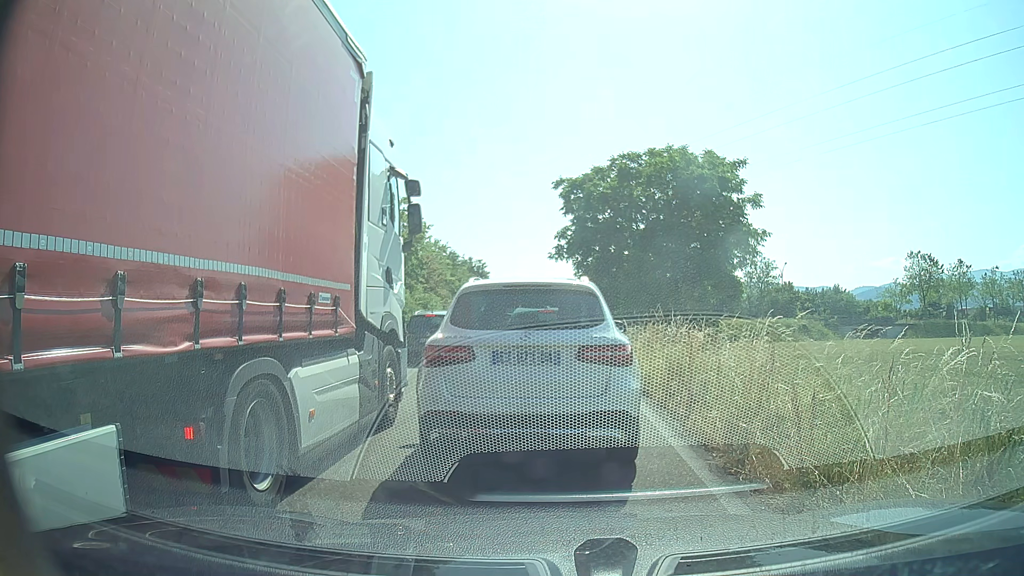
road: trunk_link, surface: asphalt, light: Day
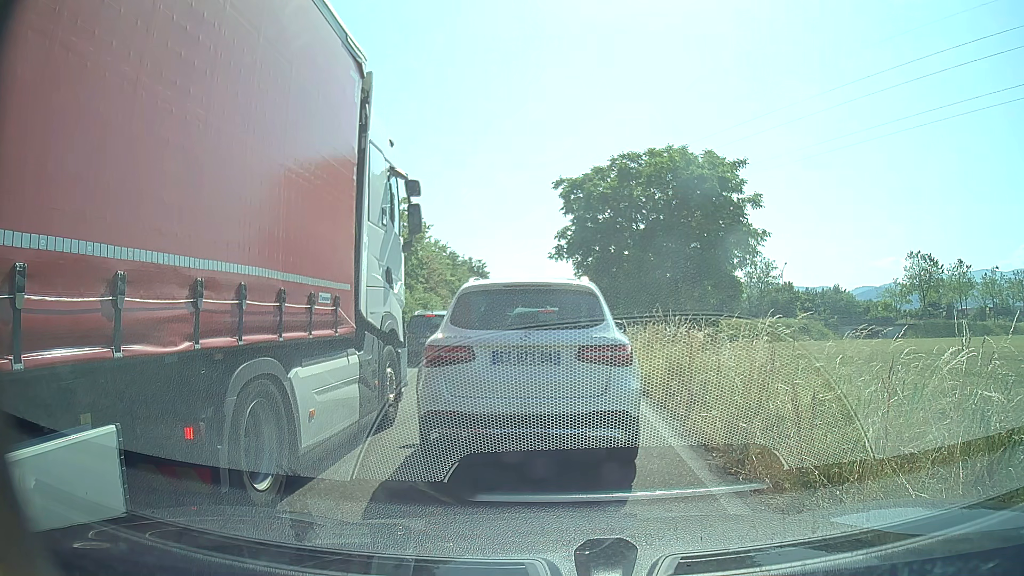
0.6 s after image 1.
(0.0, 0.0) m; 0°
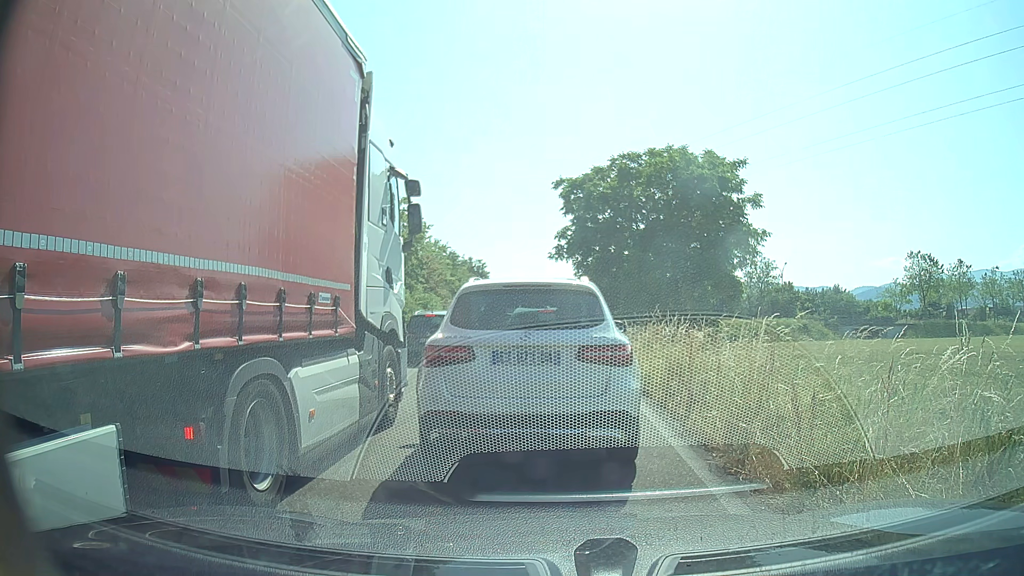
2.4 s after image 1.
(0.0, 0.0) m; 0°
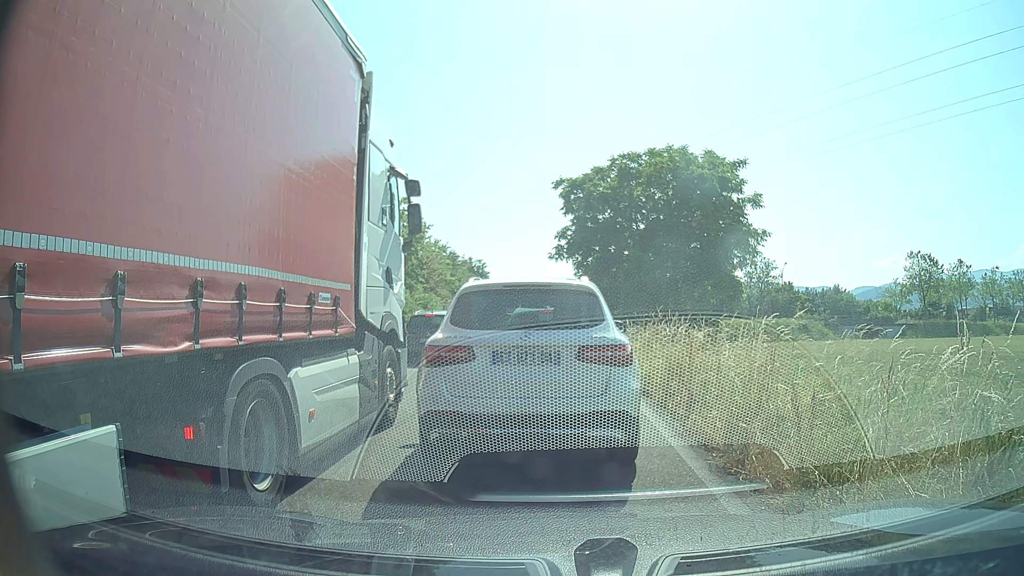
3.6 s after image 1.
(0.0, 0.0) m; 0°
